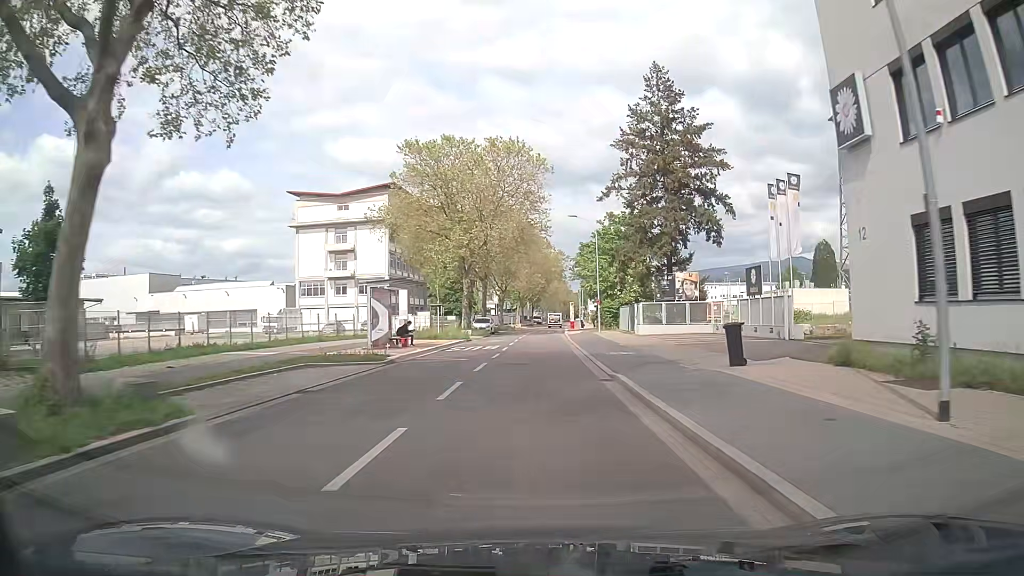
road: unclassified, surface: asphalt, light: Day
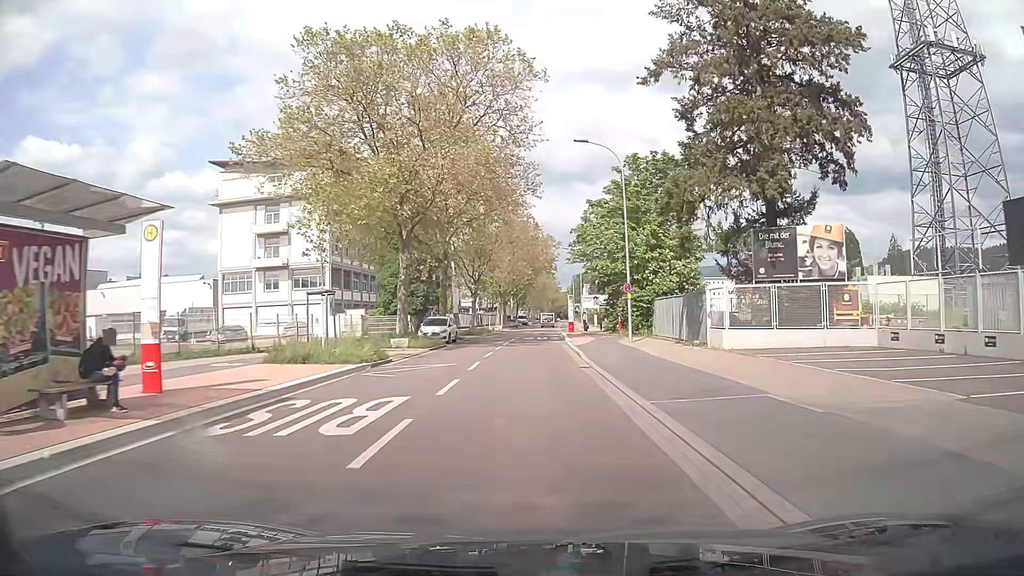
(+0.4, +23.1) m; +1°
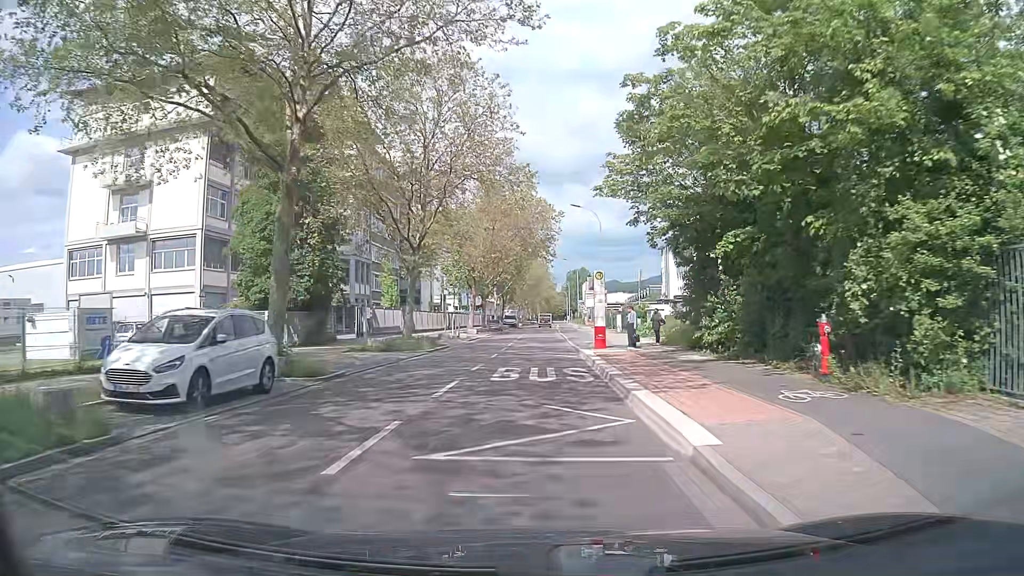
(+0.6, +30.3) m; +2°
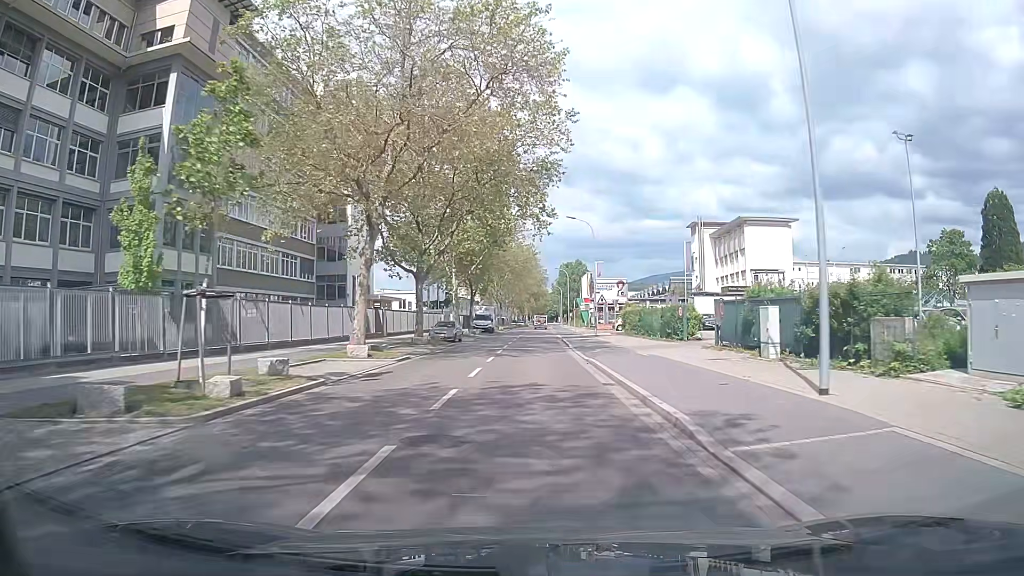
(-0.1, +37.8) m; +1°
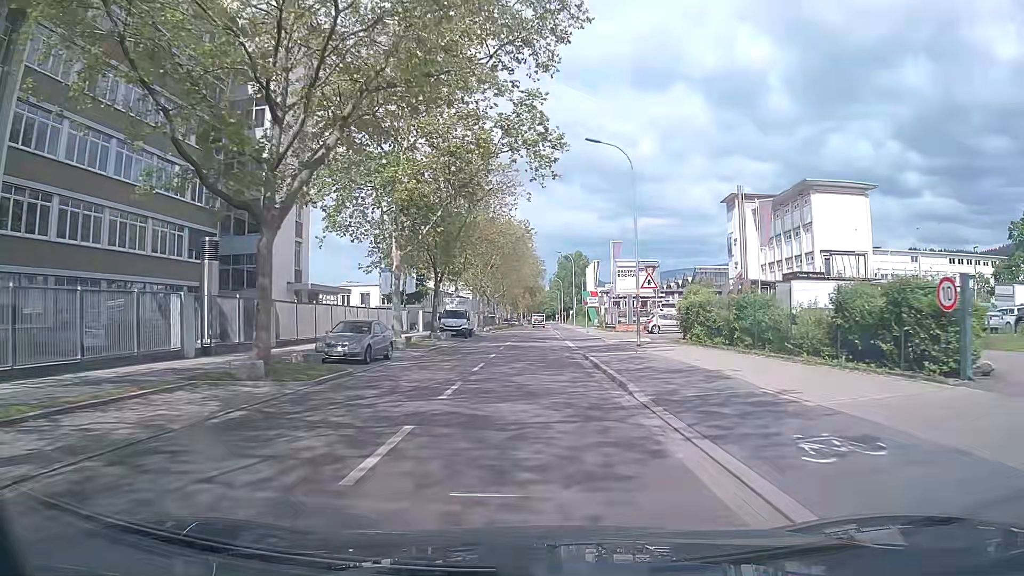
(0.0, +22.7) m; 0°
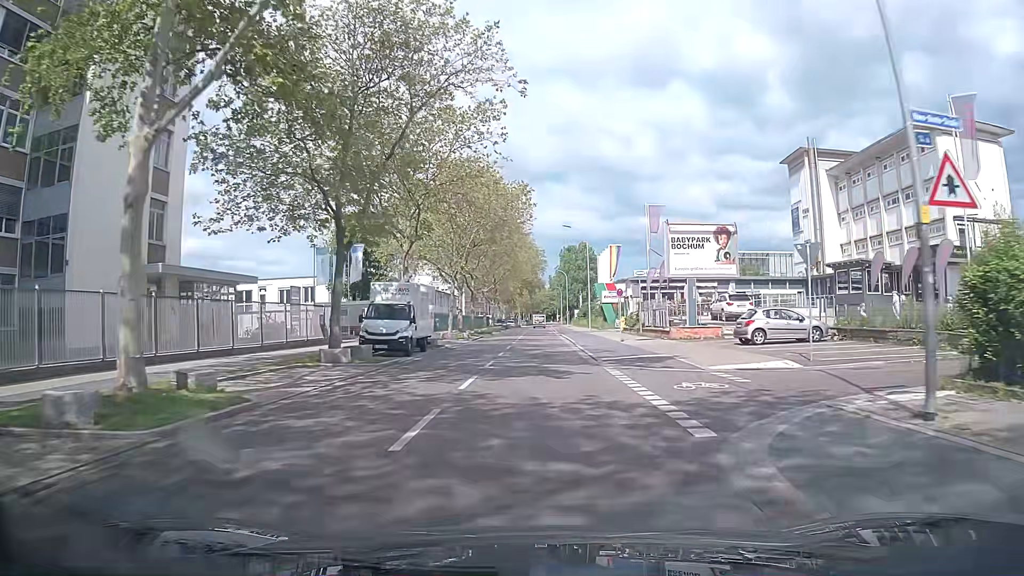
(+0.1, +22.7) m; +1°
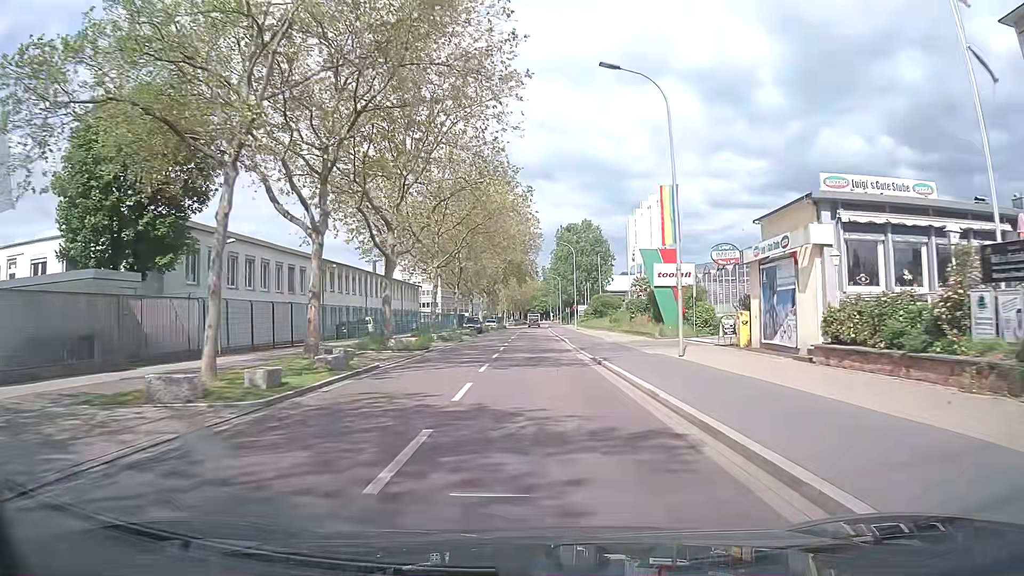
(-0.1, +37.6) m; -1°
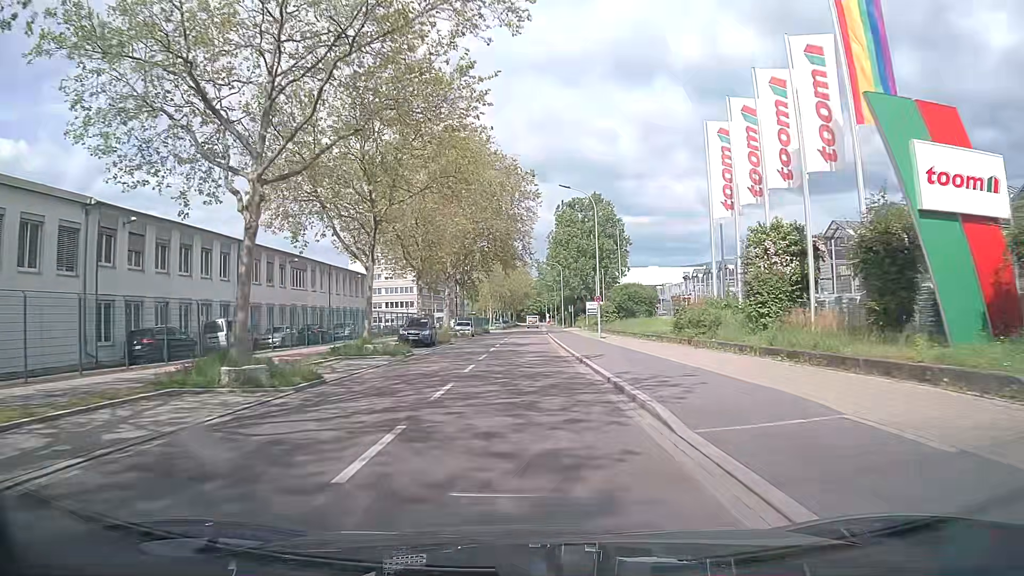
(+0.6, +29.7) m; +1°
(0, +10) (0, +20) (0, +30) (0, +40) (0, +50) (0, +60) (0, +70) (0, +80) (0, +90) (0, +100) m
